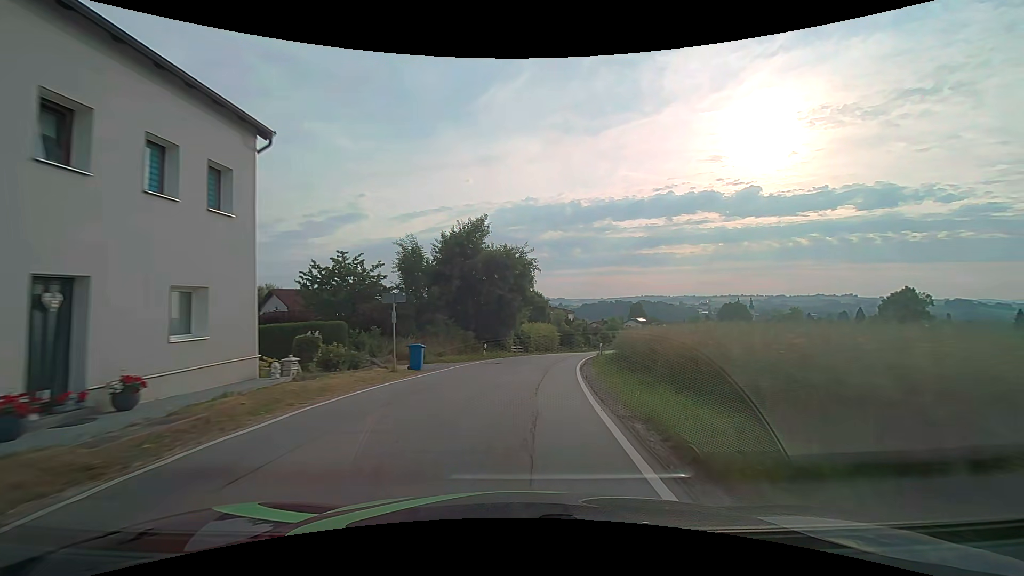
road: secondary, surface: asphalt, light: Day
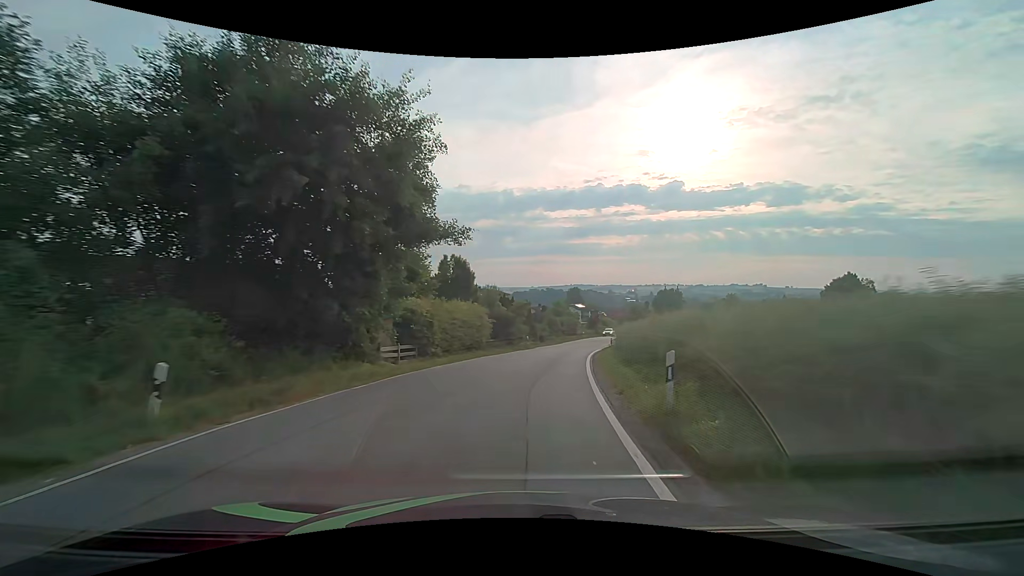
(+1.9, +24.8) m; +8°
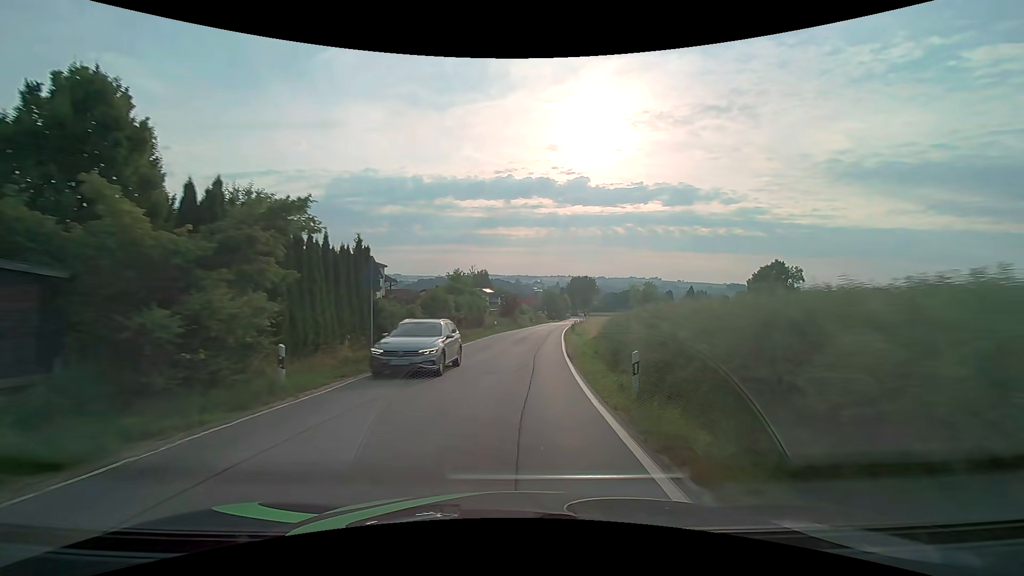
(+3.4, +32.5) m; +11°
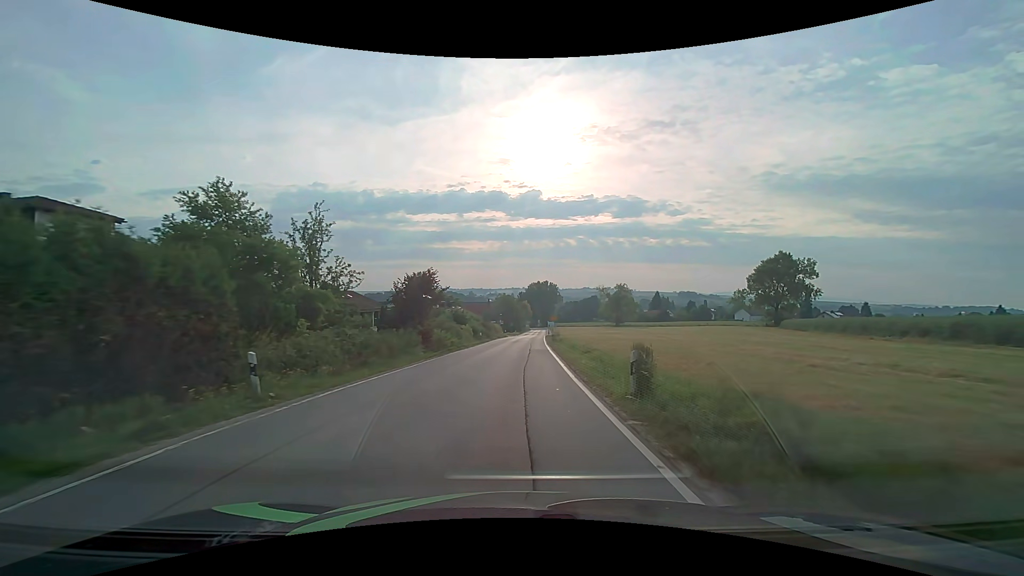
(+1.7, +39.1) m; +5°
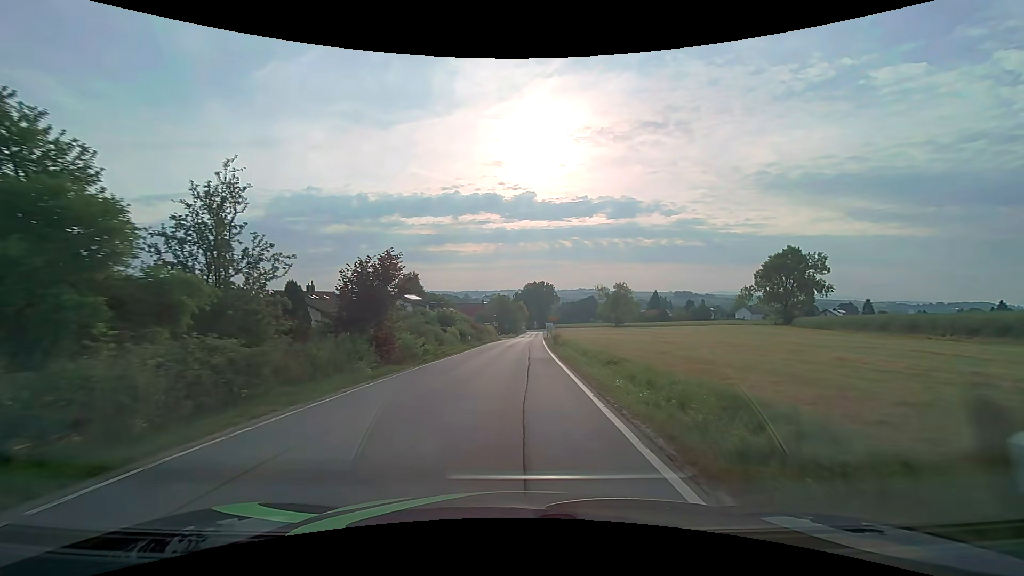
(0.0, +7.7) m; 0°
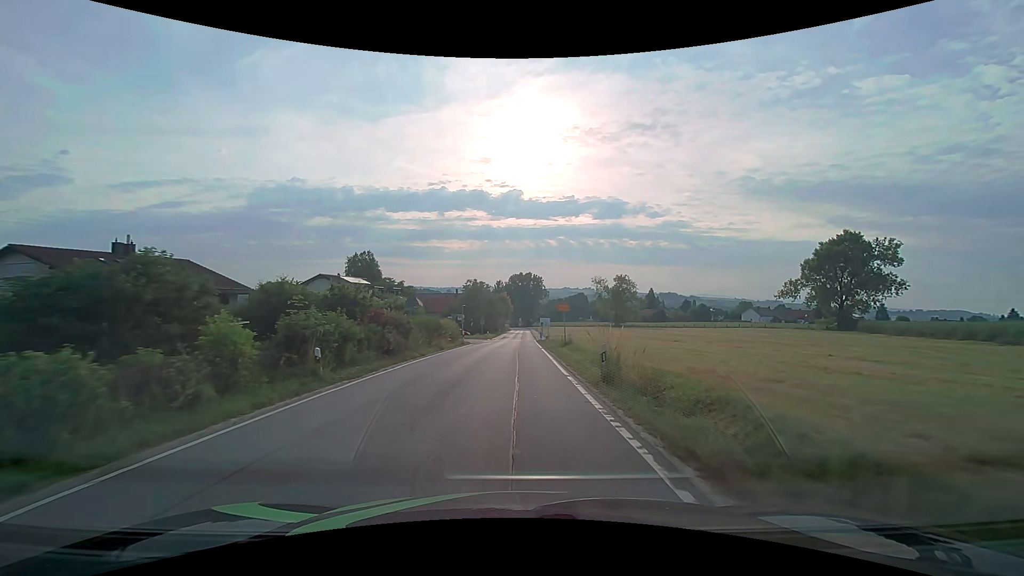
(+0.4, +30.7) m; +2°
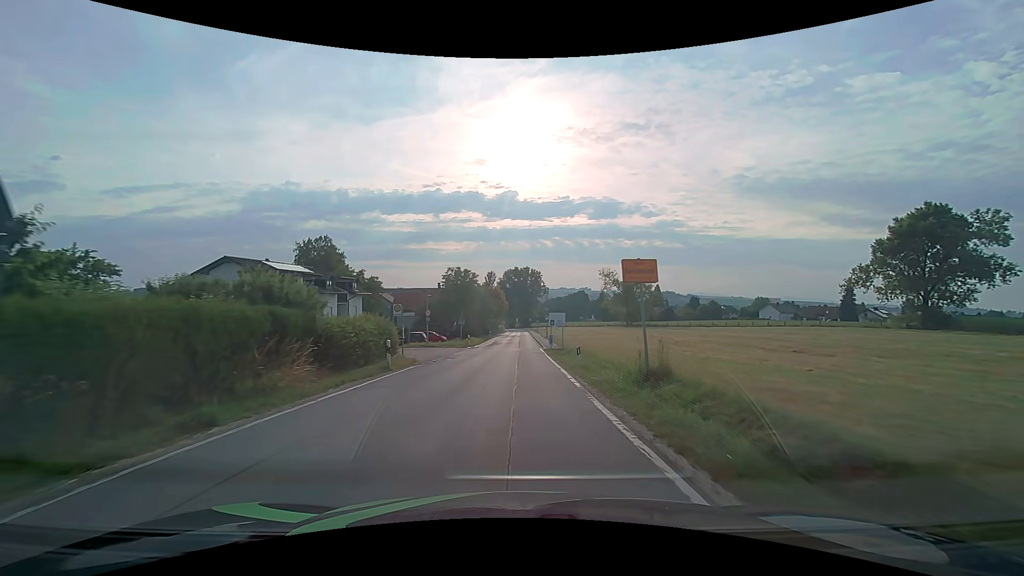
(+0.1, +23.0) m; 0°
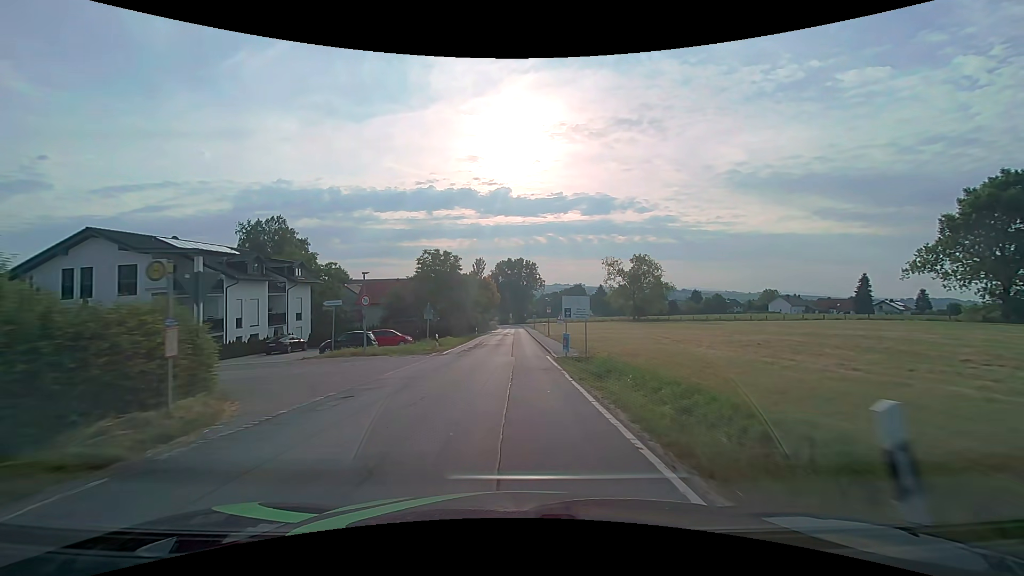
(+0.1, +15.3) m; +1°
(0, +10) (0, +20) (0, +30) (0, +40) (0, +50) (0, +60) (0, +70) (0, +80) (0, +90) (0, +100) m
